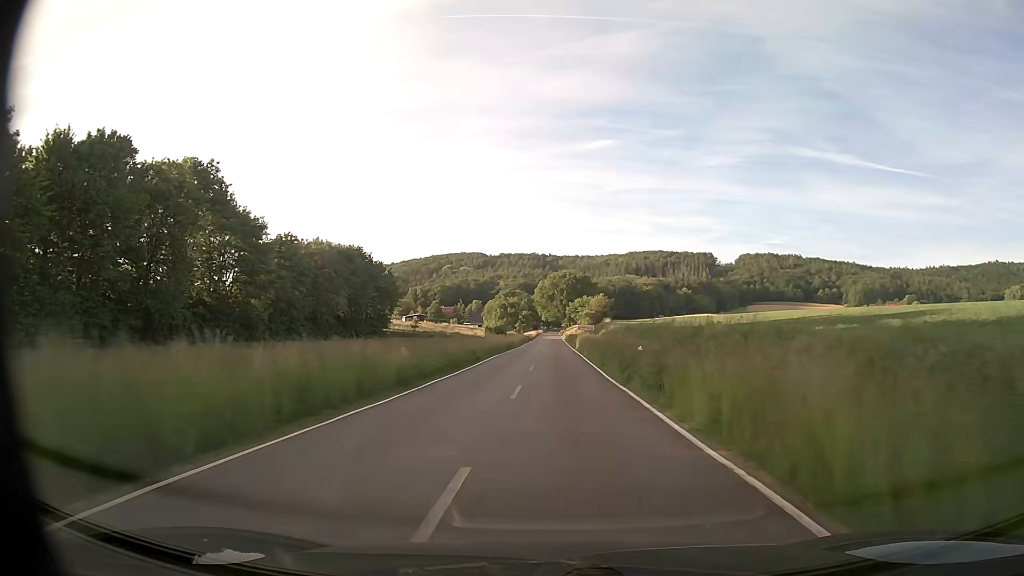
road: secondary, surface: asphalt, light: Day
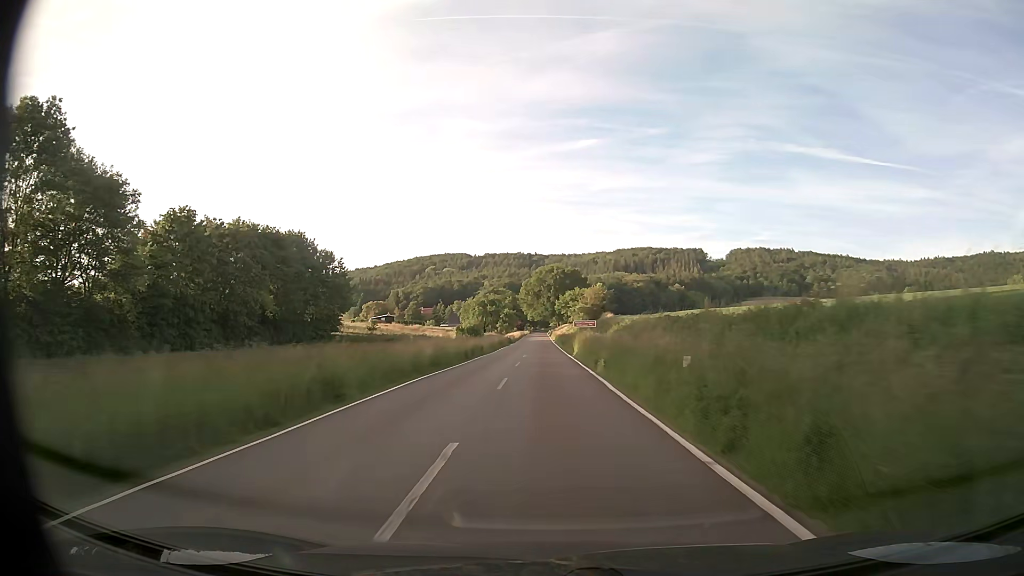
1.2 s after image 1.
(+0.4, +22.6) m; +1°
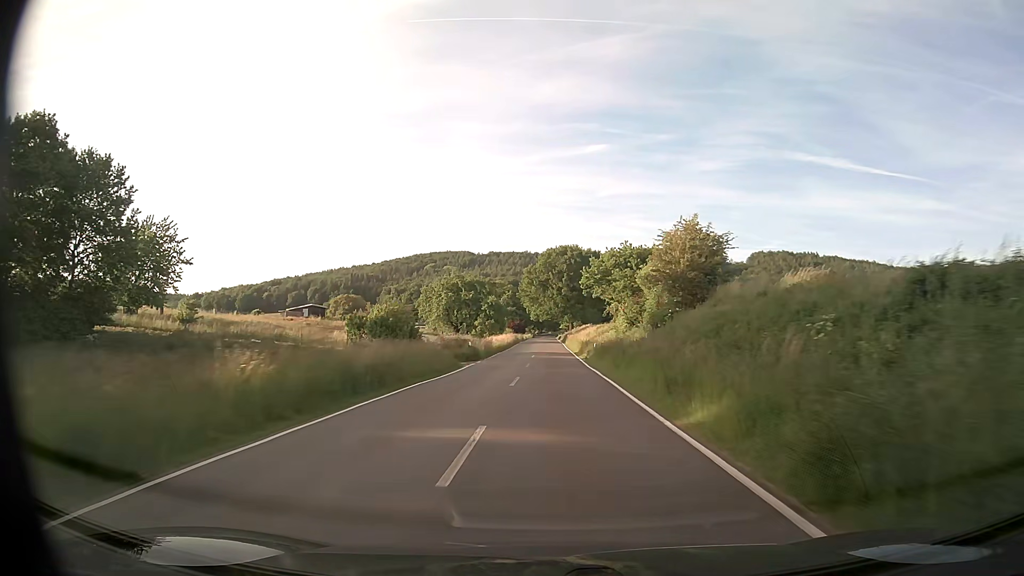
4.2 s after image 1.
(-0.9, +58.4) m; -1°
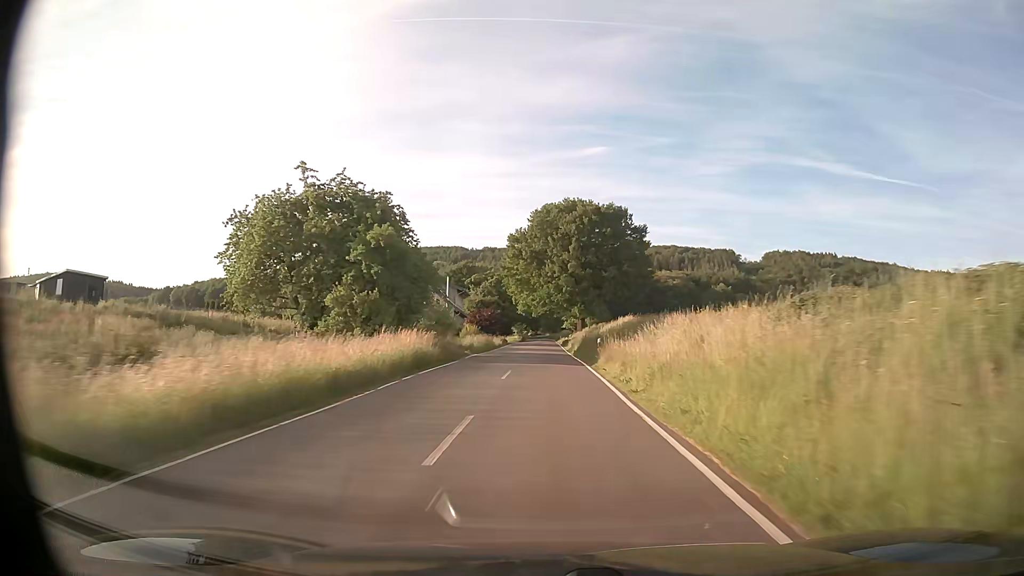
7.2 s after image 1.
(+0.3, +59.1) m; 0°
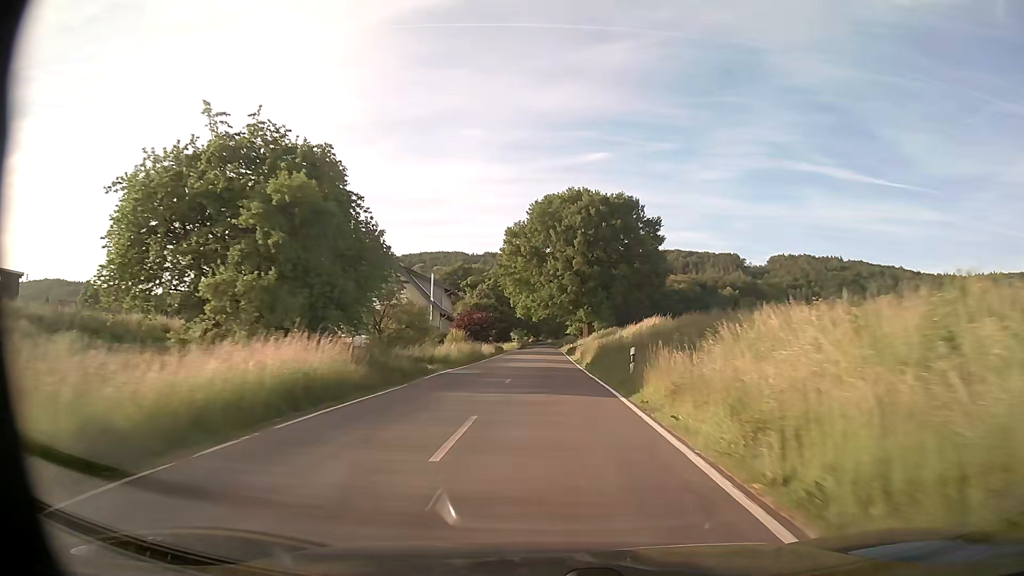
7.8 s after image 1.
(0.0, +11.7) m; 0°
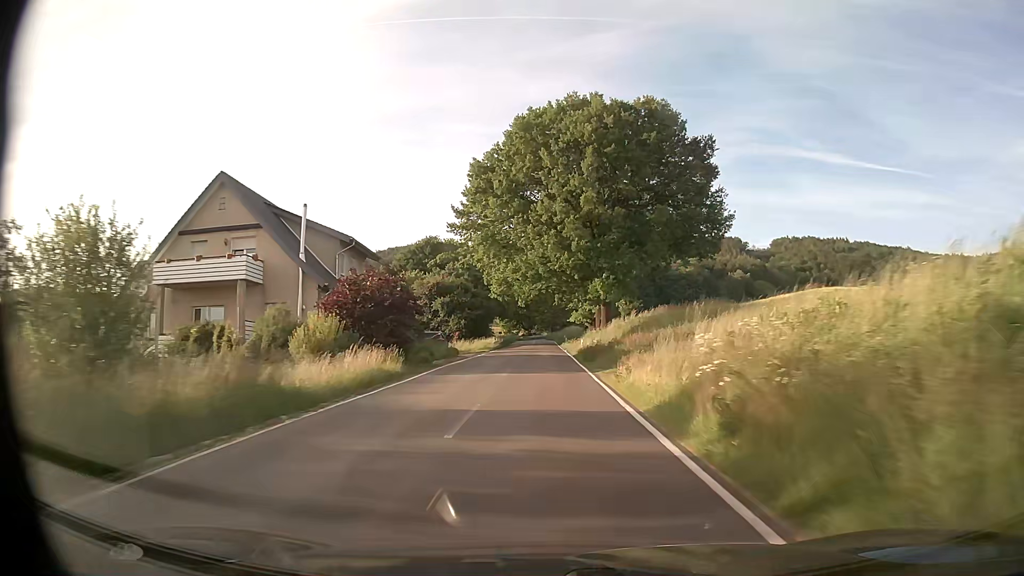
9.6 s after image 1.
(+0.3, +34.3) m; +1°
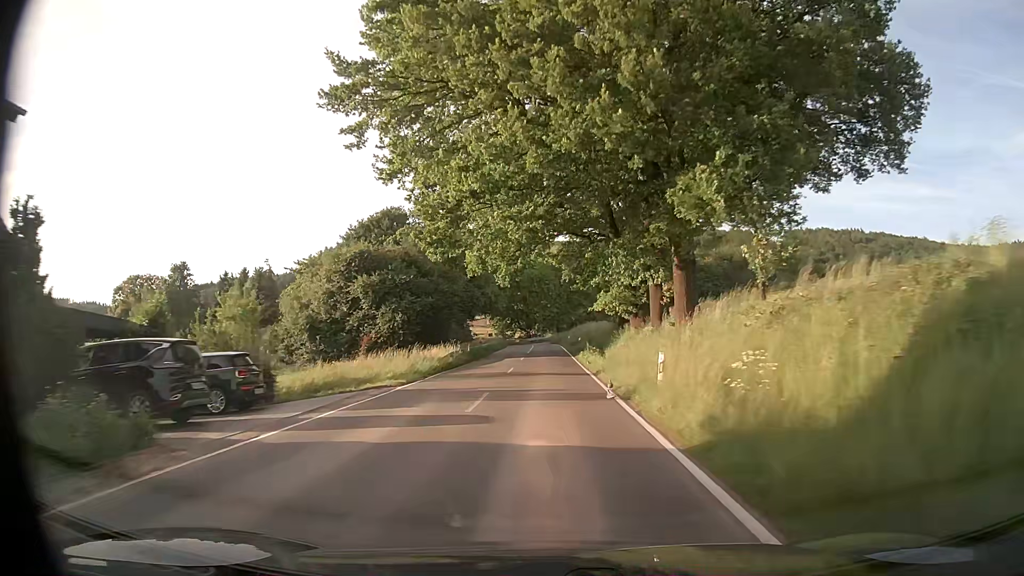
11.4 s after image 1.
(0.0, +32.6) m; 0°
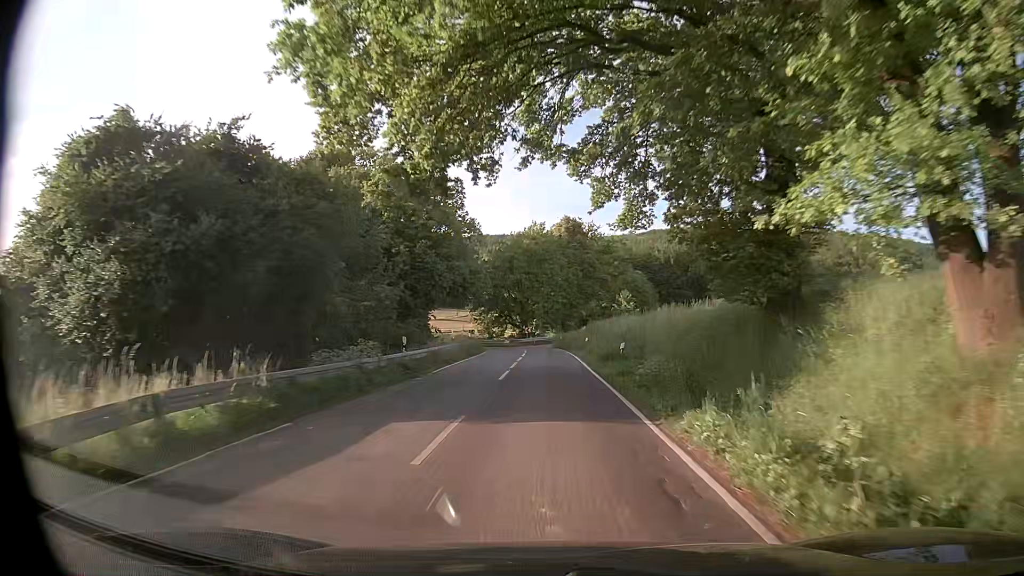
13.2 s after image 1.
(-0.2, +28.8) m; 0°
(0, +10) (0, +20) (0, +30) (0, +40) (0, +50) (-2, +60) (-5, +69) (-10, +78) (-17, +85) (-25, +91) m
